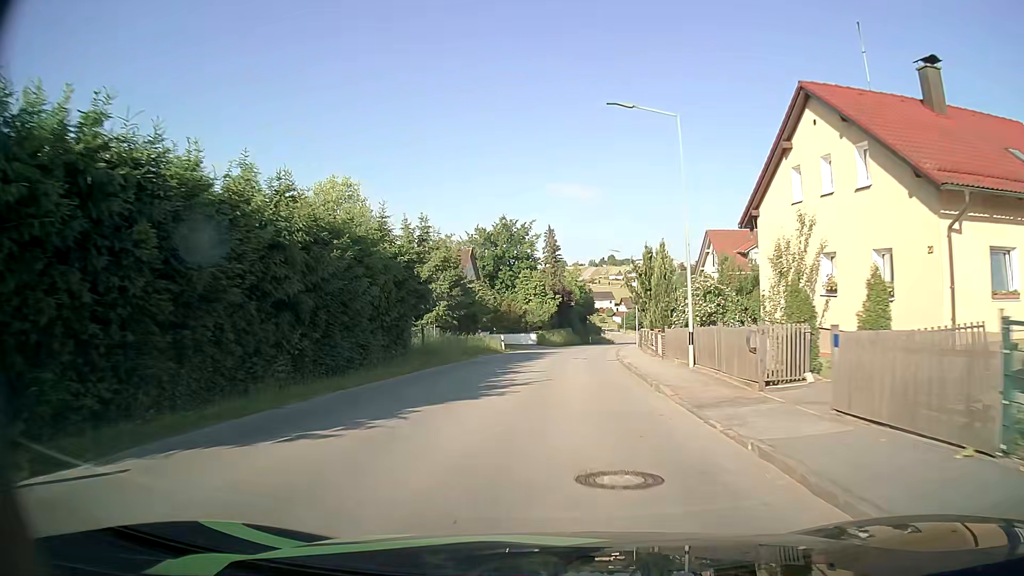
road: tertiary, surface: asphalt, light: Day
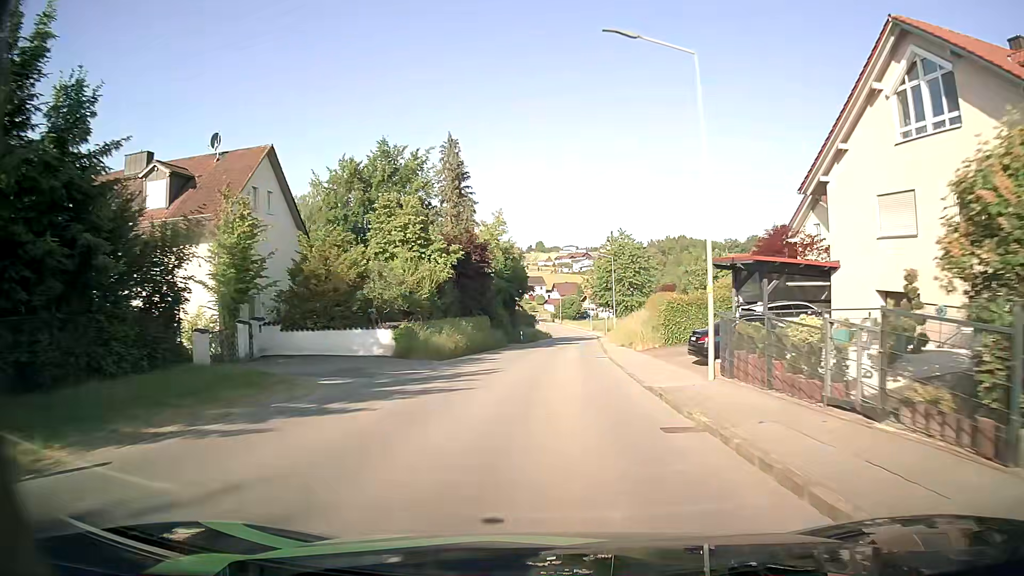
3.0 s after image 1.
(+1.8, +39.7) m; +7°
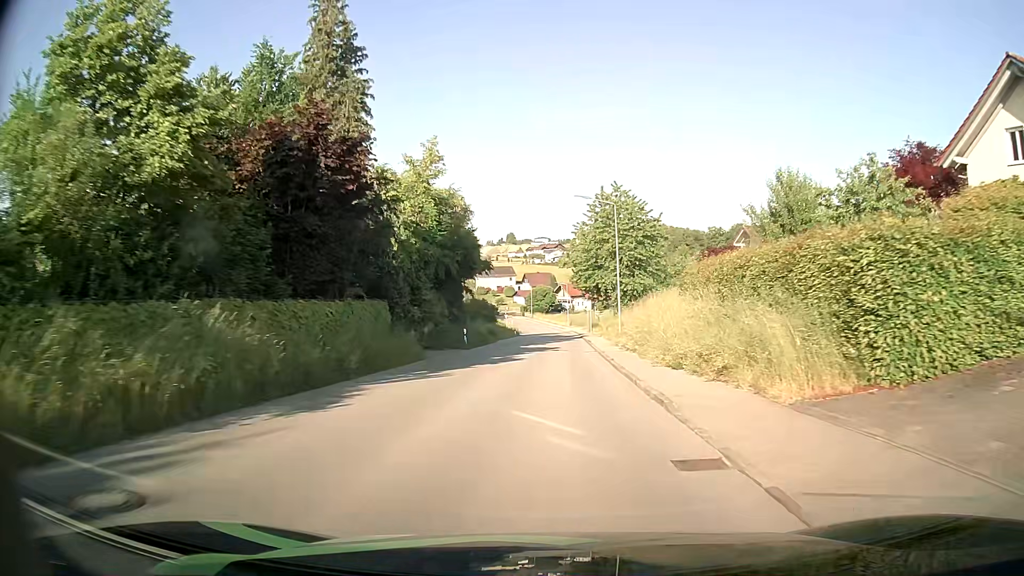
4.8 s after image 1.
(+0.4, +23.8) m; +2°
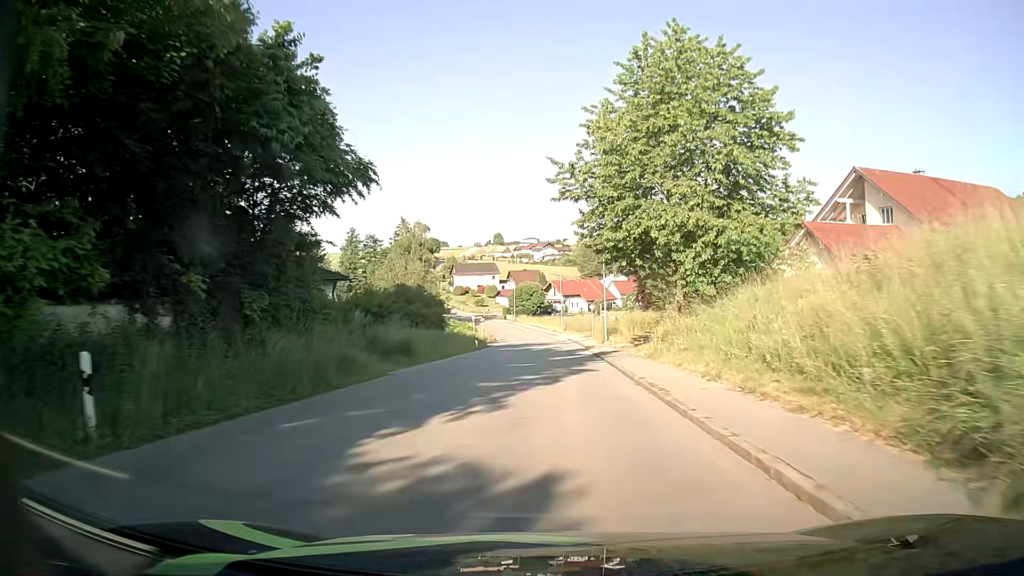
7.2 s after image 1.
(+0.3, +31.9) m; +1°
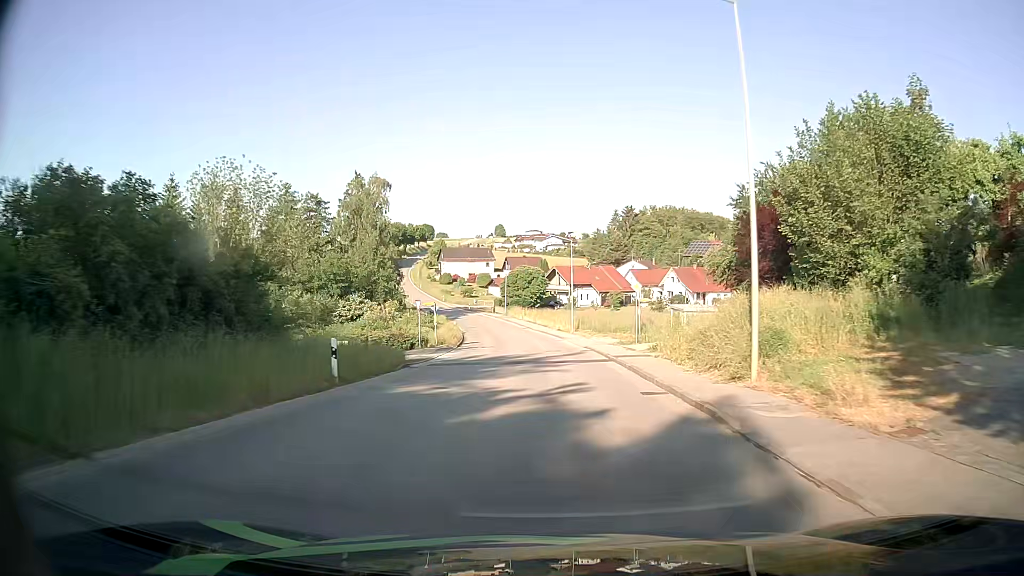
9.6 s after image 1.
(-0.1, +31.6) m; 0°
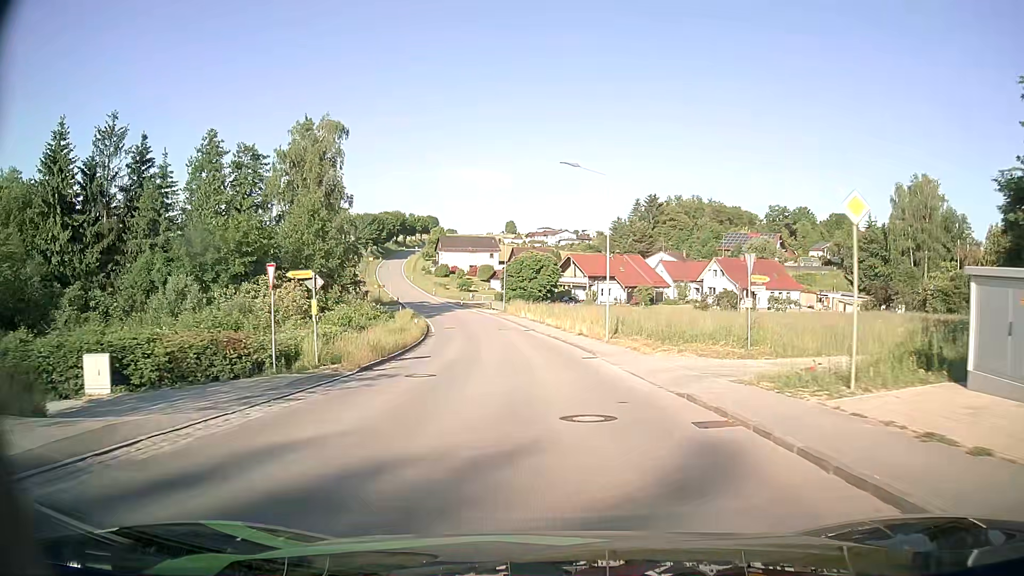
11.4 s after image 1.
(-0.1, +23.7) m; -1°
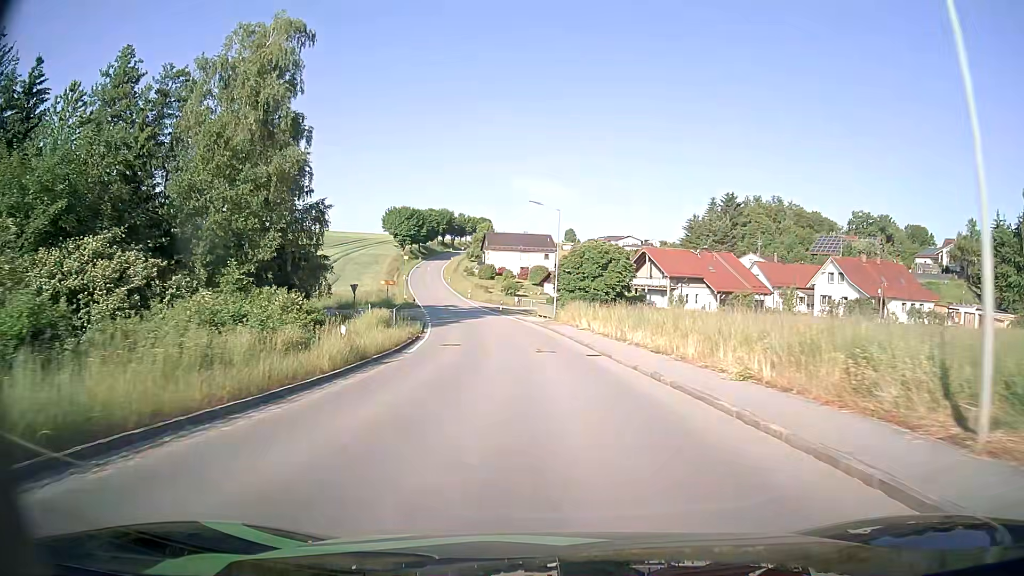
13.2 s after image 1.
(-1.0, +23.6) m; -5°
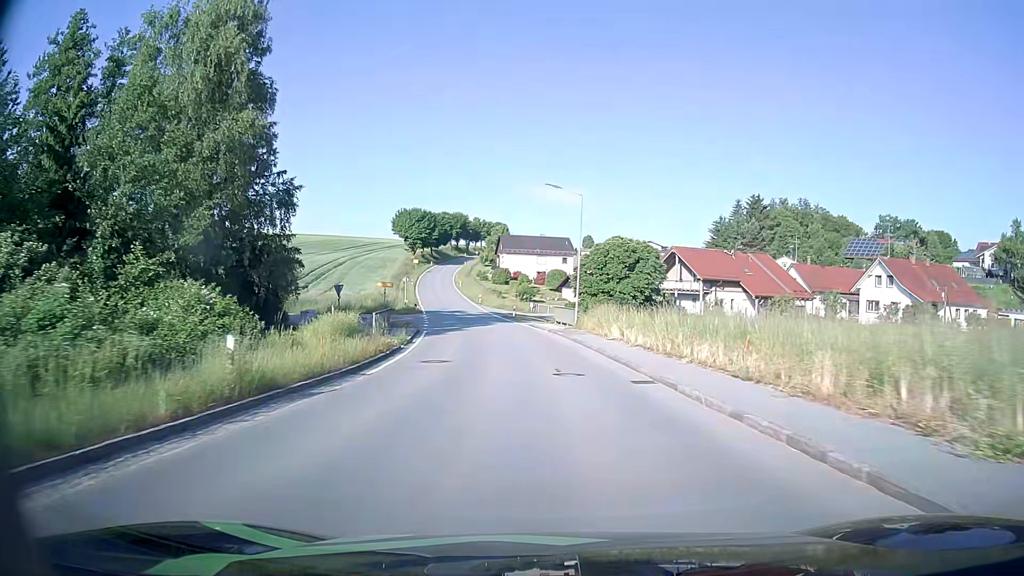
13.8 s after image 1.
(-0.1, +7.9) m; -1°
(0, +10) (-1, +20) (-2, +30) (-3, +40) (-5, +50) (-6, +60) (-9, +69) (-11, +79) (-13, +89) (-15, +99) m
